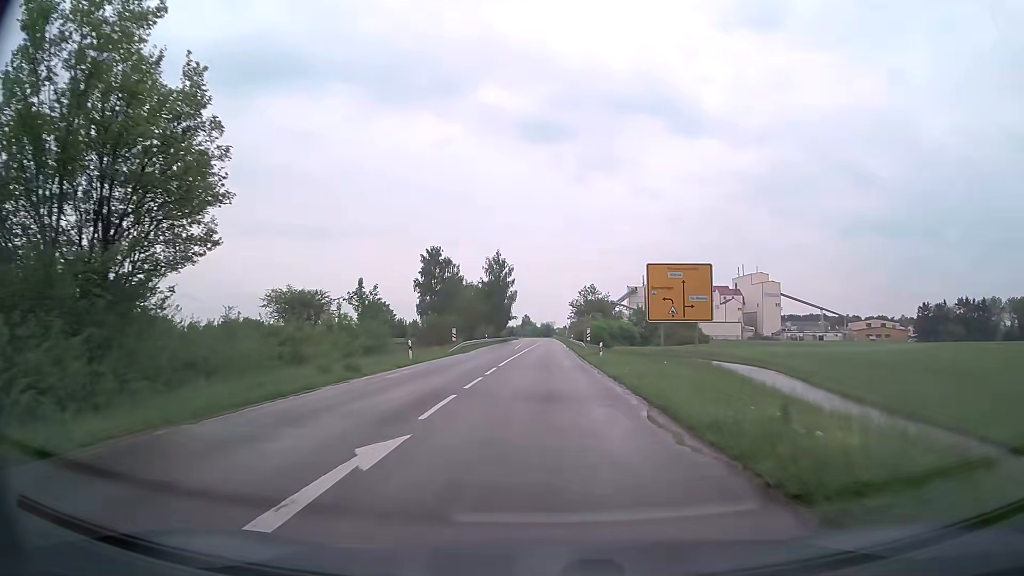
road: secondary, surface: asphalt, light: Day
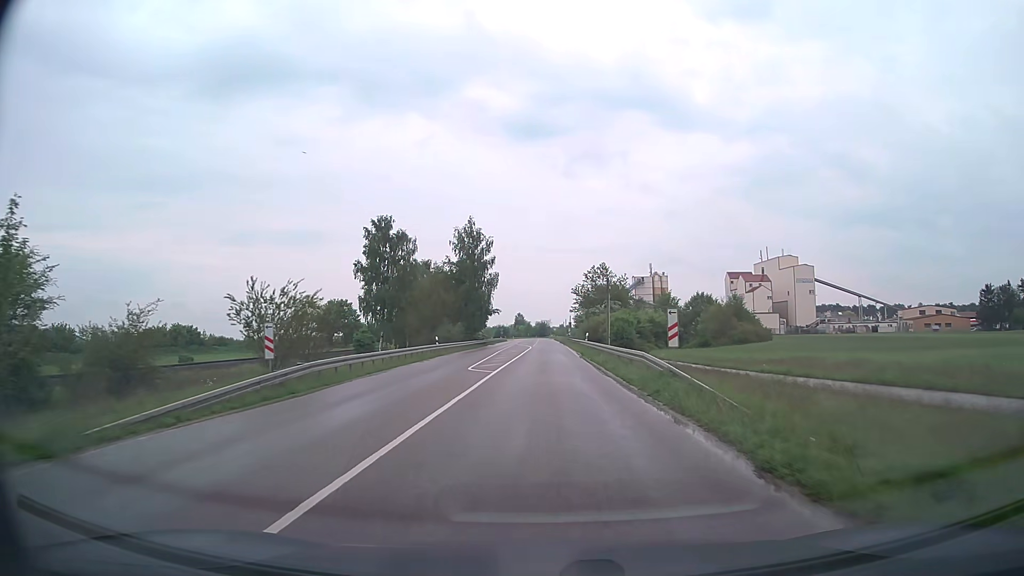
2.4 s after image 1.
(+0.2, +37.0) m; 0°
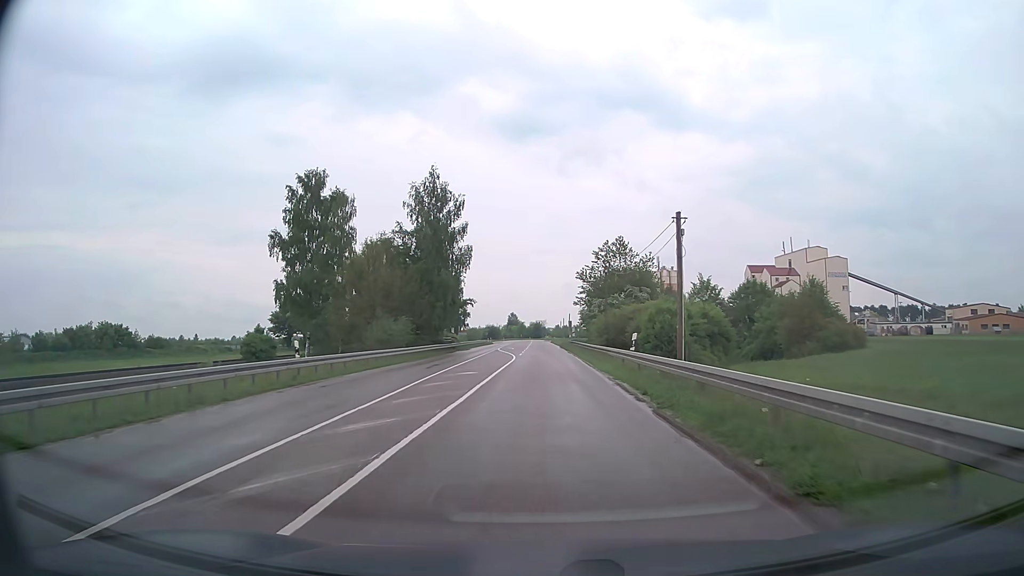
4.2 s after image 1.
(+0.1, +27.7) m; 0°
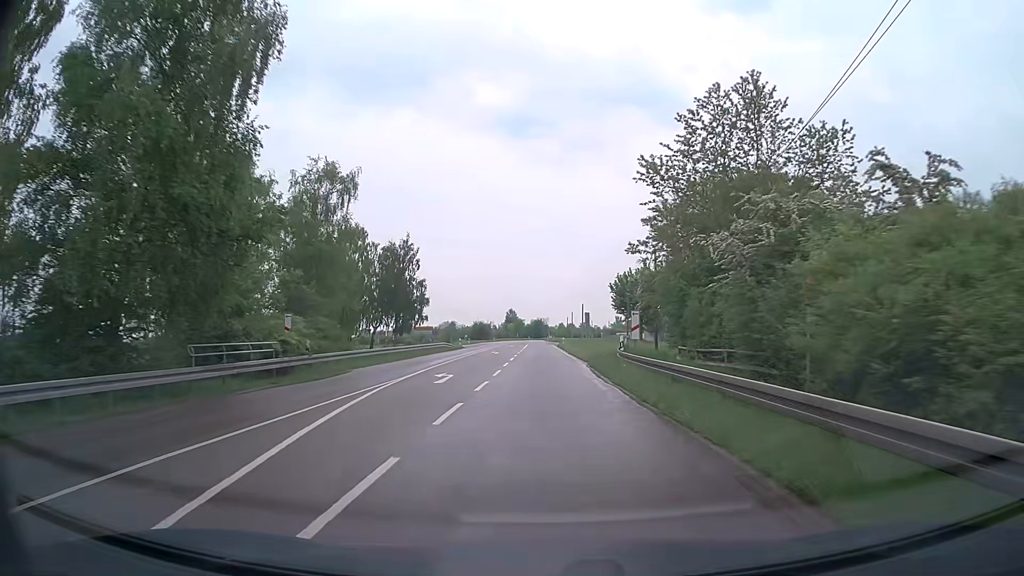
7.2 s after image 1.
(0.0, +46.3) m; 0°
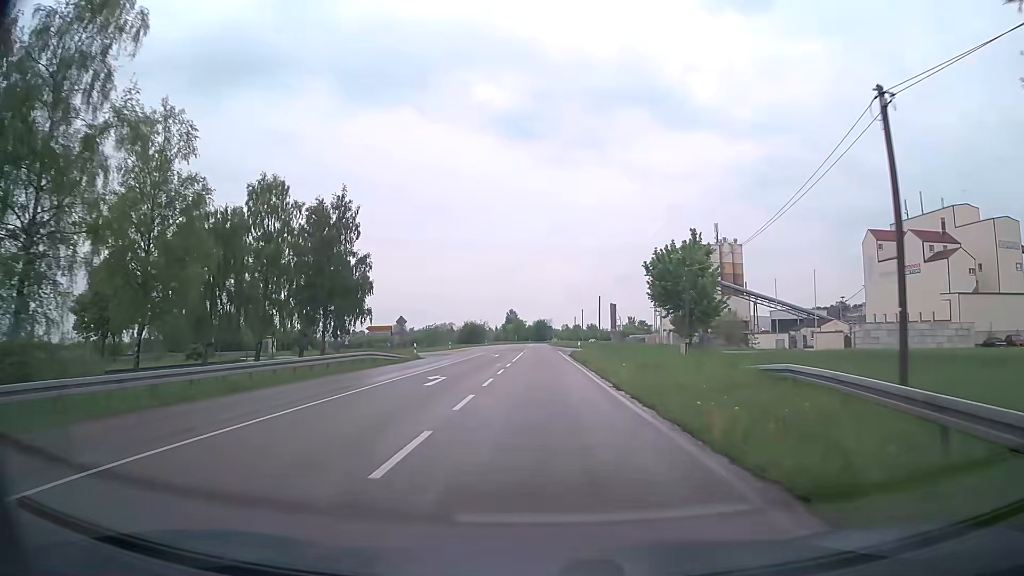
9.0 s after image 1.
(-0.1, +28.0) m; -1°
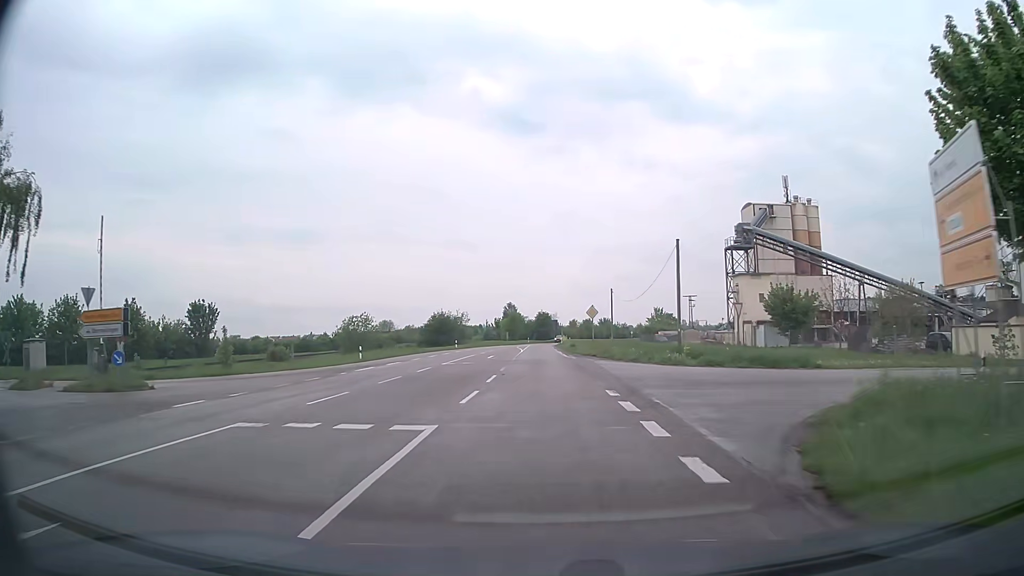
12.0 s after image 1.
(+0.1, +46.9) m; 0°
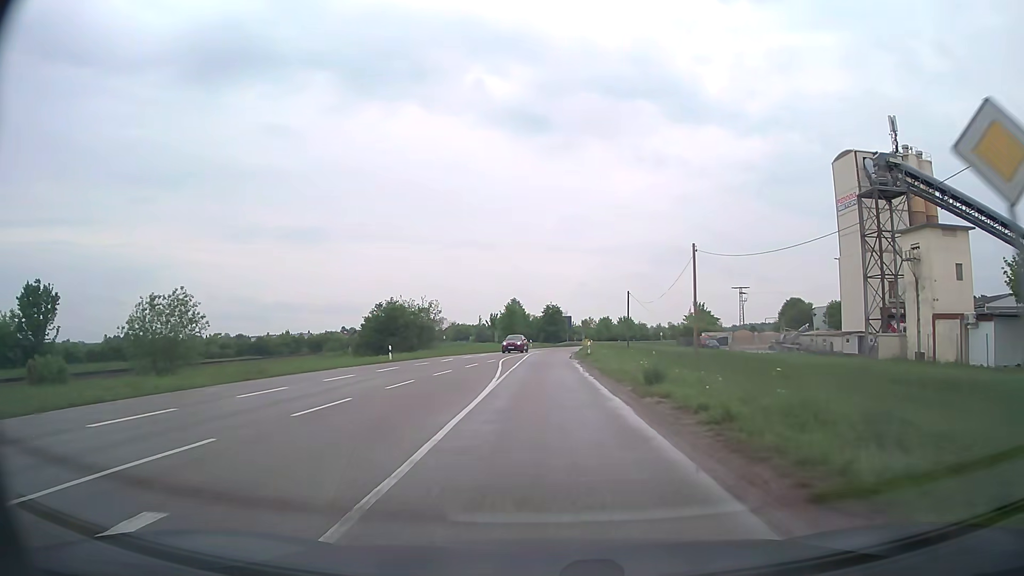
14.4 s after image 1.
(-0.2, +37.1) m; -1°
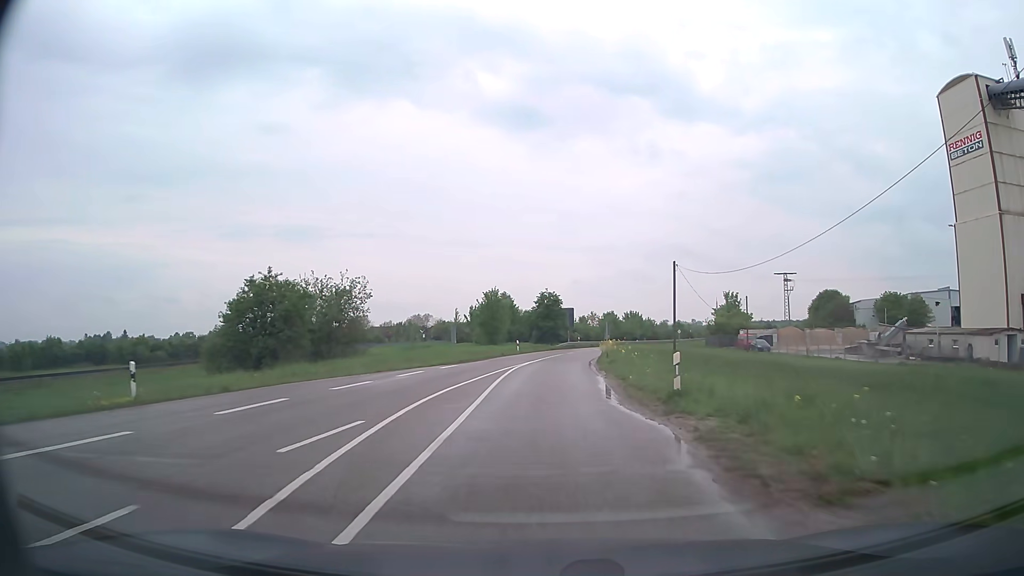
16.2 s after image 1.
(+0.1, +27.6) m; +1°
(0, +10) (0, +20) (+1, +30) (+2, +40) (+3, +50) (+4, +60) (+6, +70) (+8, +79) (+11, +89) (+13, +99) m
